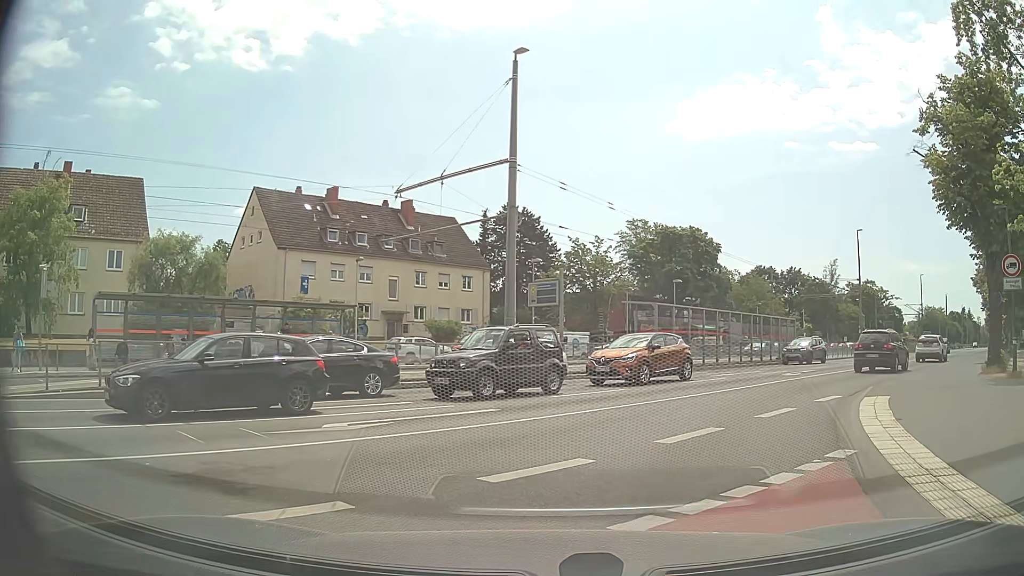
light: Day
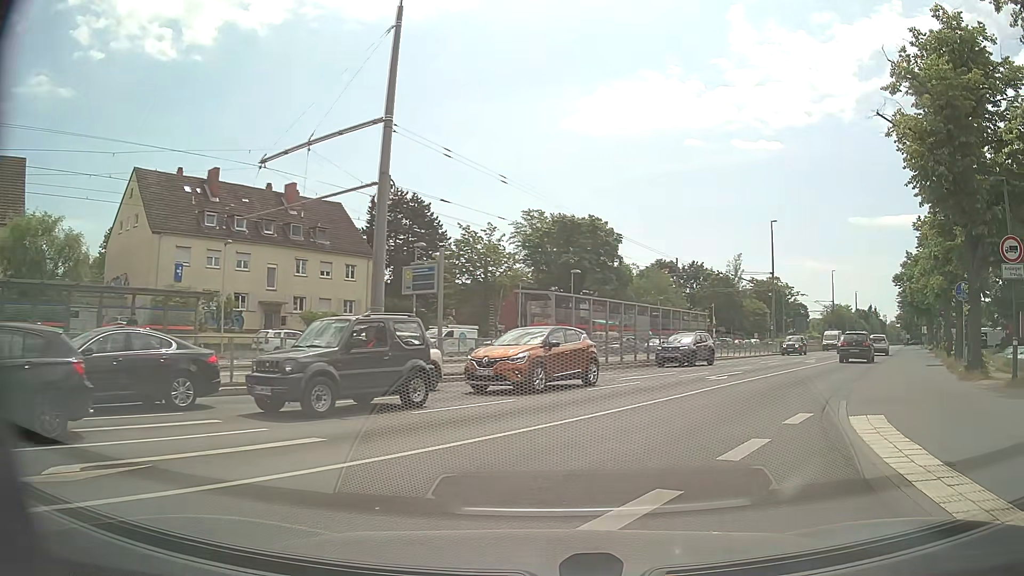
(+0.1, +4.5) m; +6°
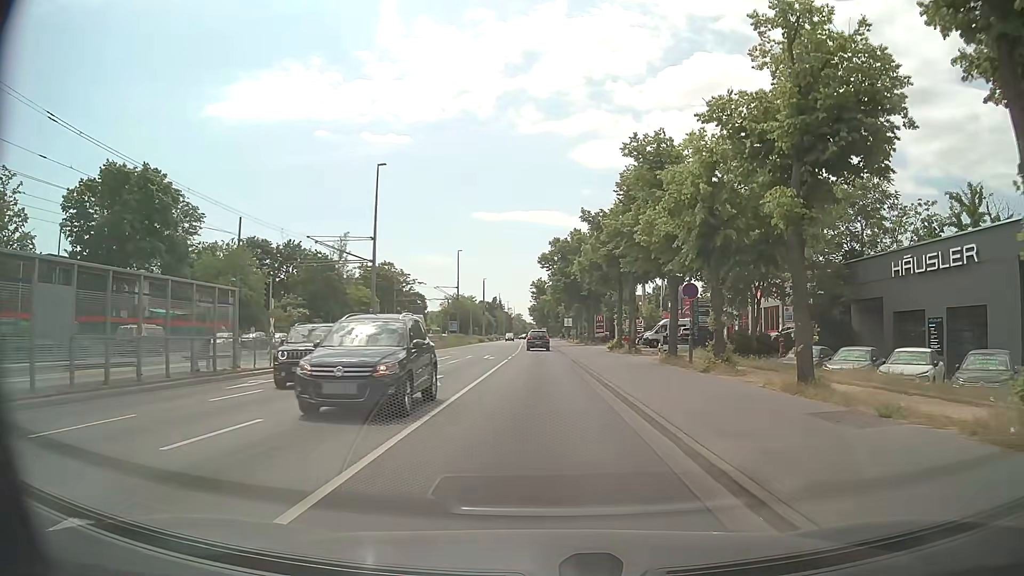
(+6.8, +19.1) m; +33°
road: tertiary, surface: asphalt
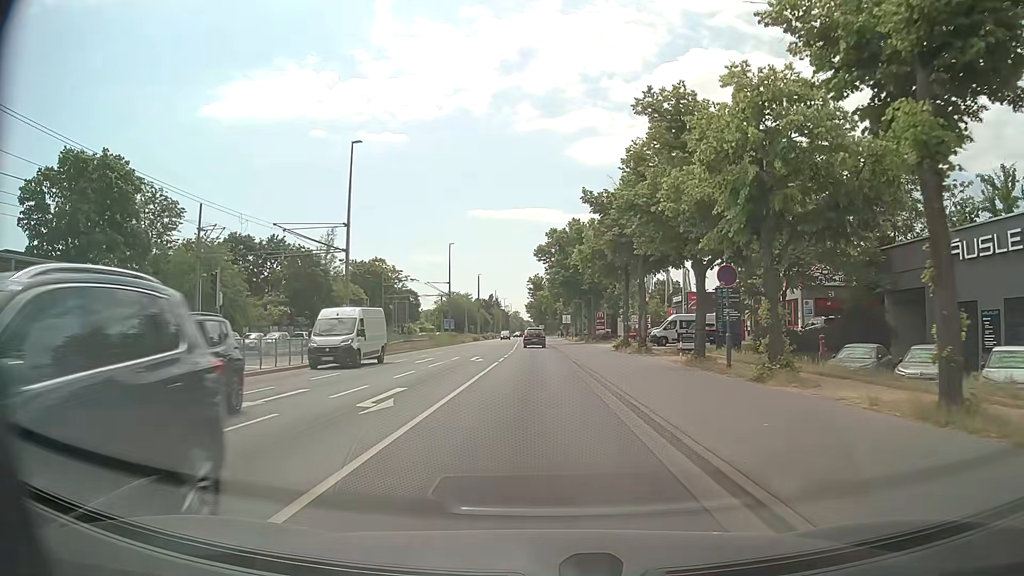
(+0.1, +5.3) m; 0°
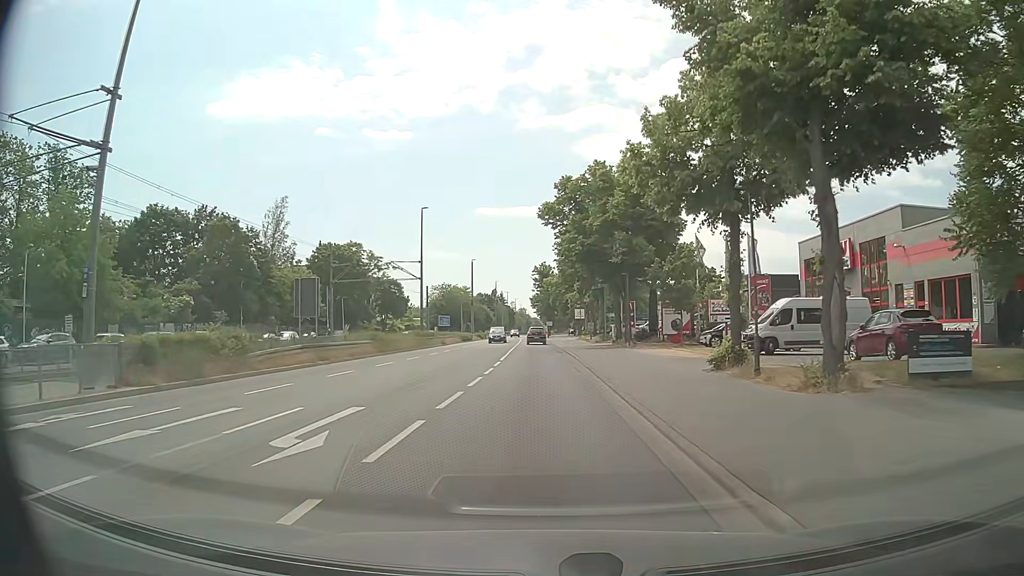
(-0.1, +23.7) m; -1°
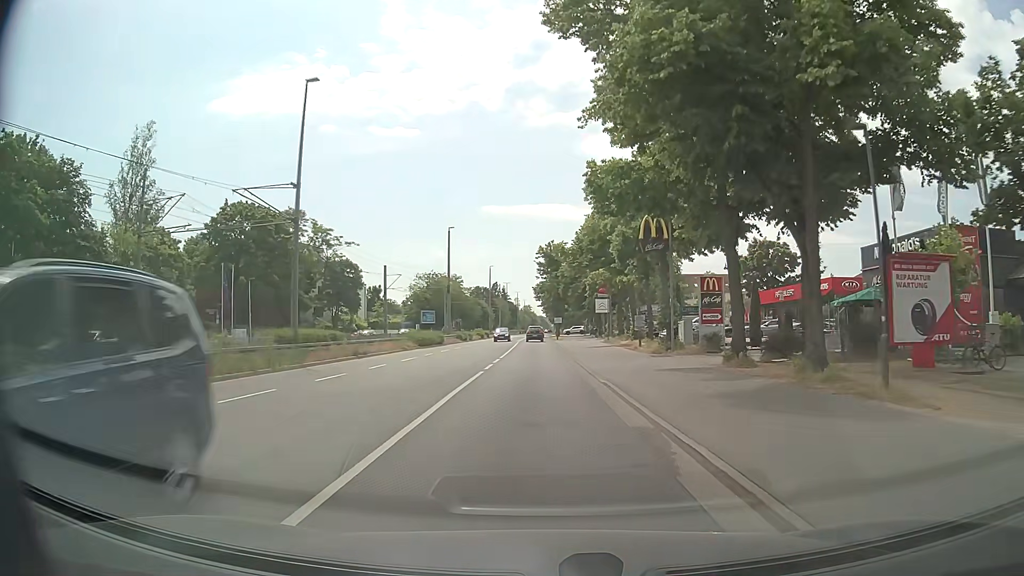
(+0.2, +32.4) m; 0°
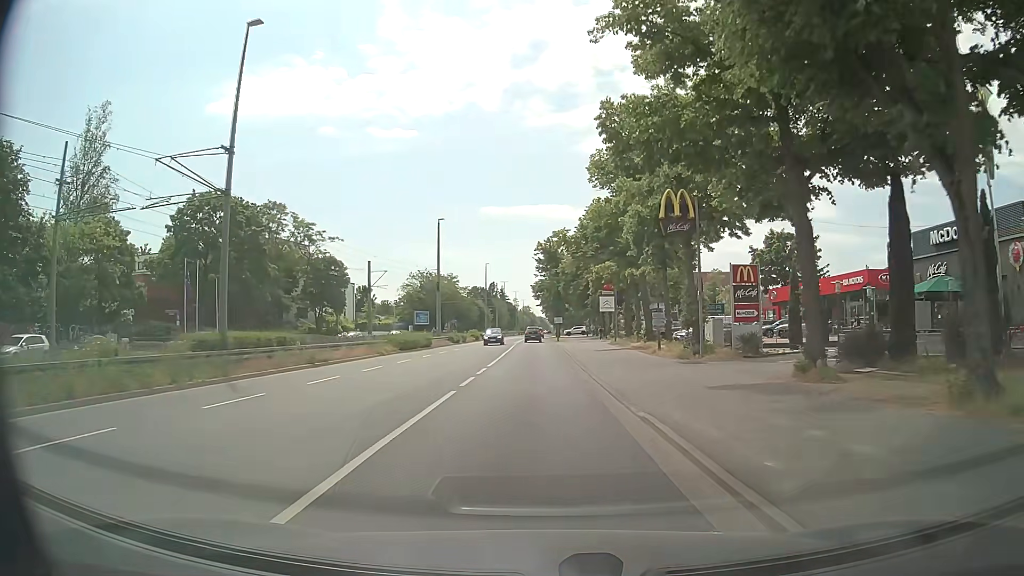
(0.0, +6.6) m; 0°
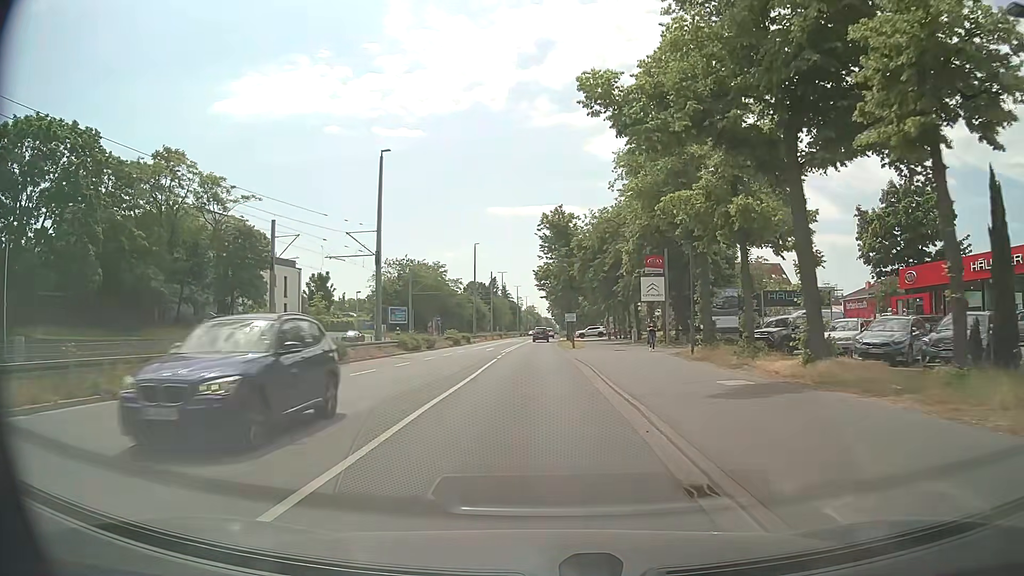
(-0.2, +26.7) m; -1°
(0, +10) (0, +20) (0, +30) (0, +40) (0, +50) (0, +60) (0, +70) (0, +80) (+1, +90) (+1, +100) m
